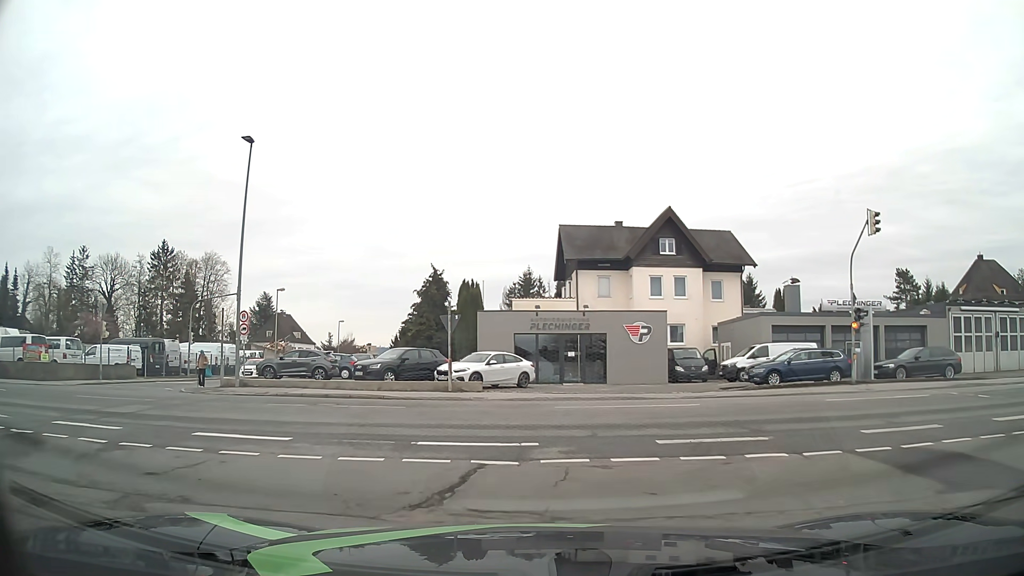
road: residential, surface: asphalt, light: Day
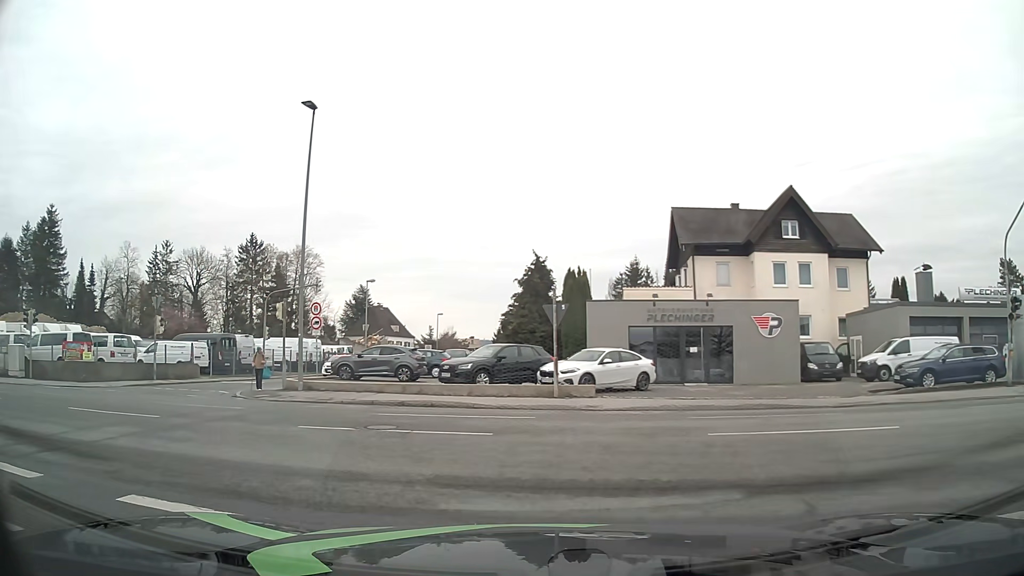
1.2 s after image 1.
(-0.3, +4.5) m; -11°
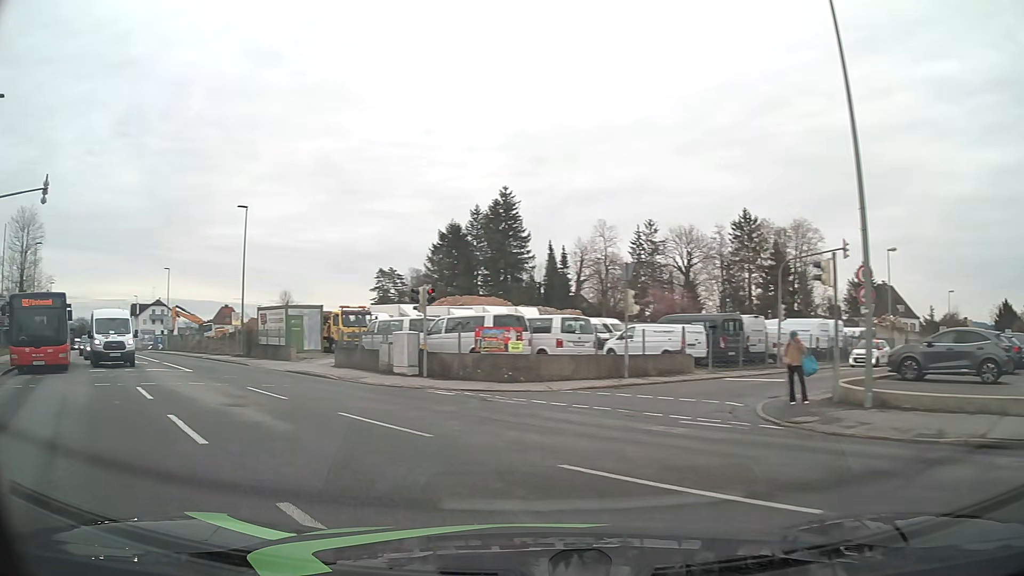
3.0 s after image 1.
(-3.4, +9.4) m; -40°
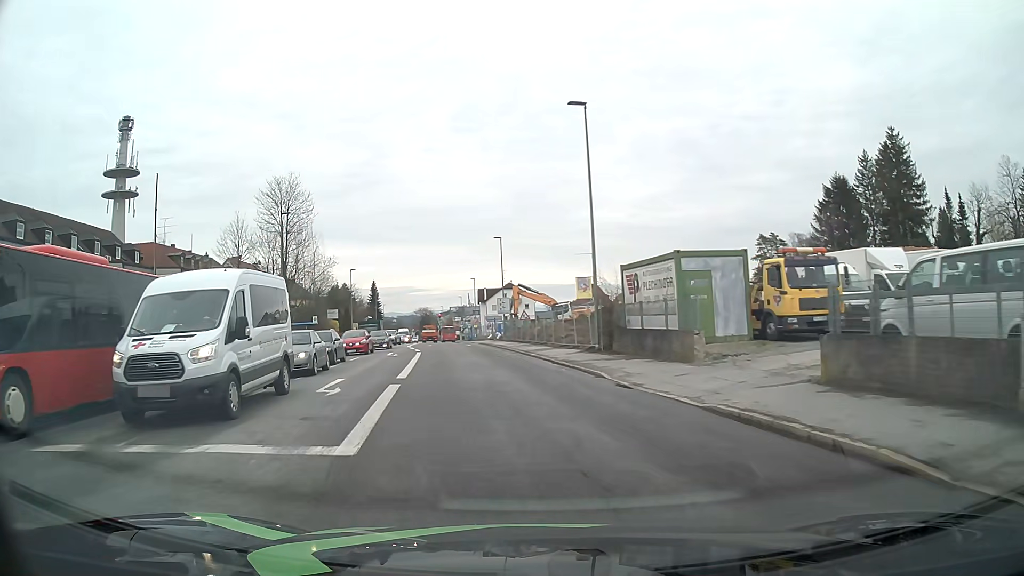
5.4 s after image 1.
(-7.0, +18.6) m; -32°
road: tertiary
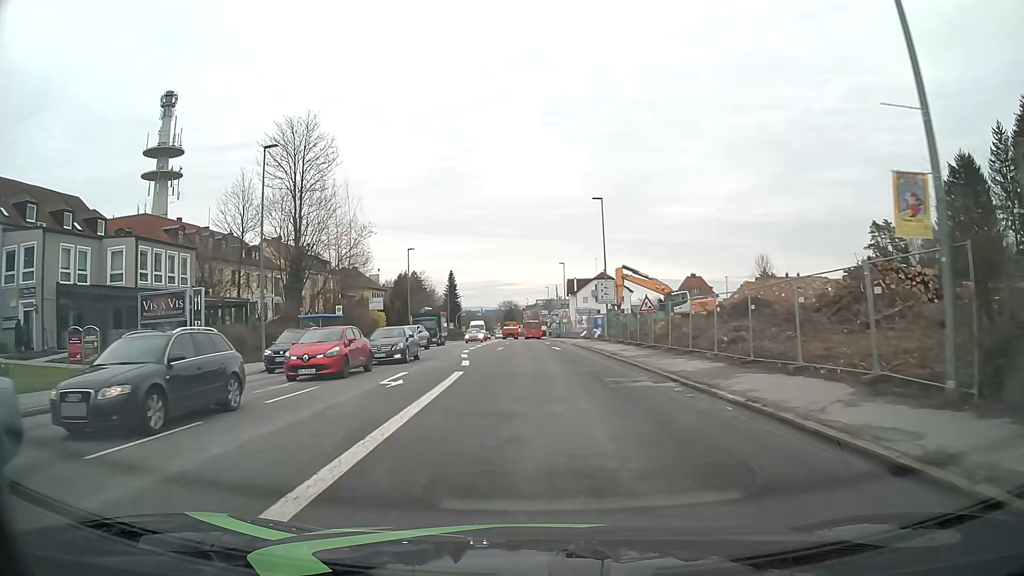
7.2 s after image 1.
(-1.7, +19.0) m; -8°
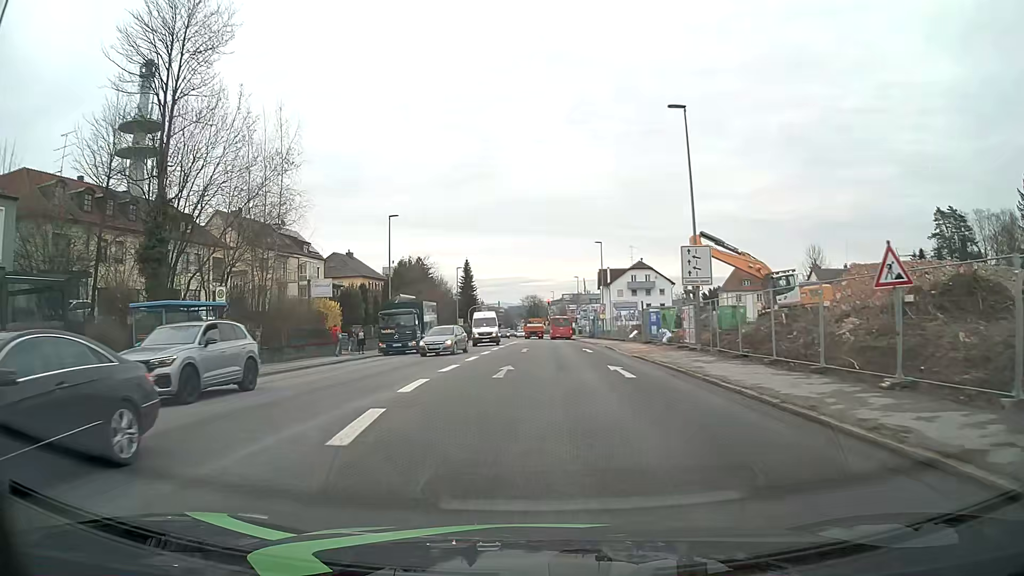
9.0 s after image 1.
(-0.3, +20.9) m; -2°
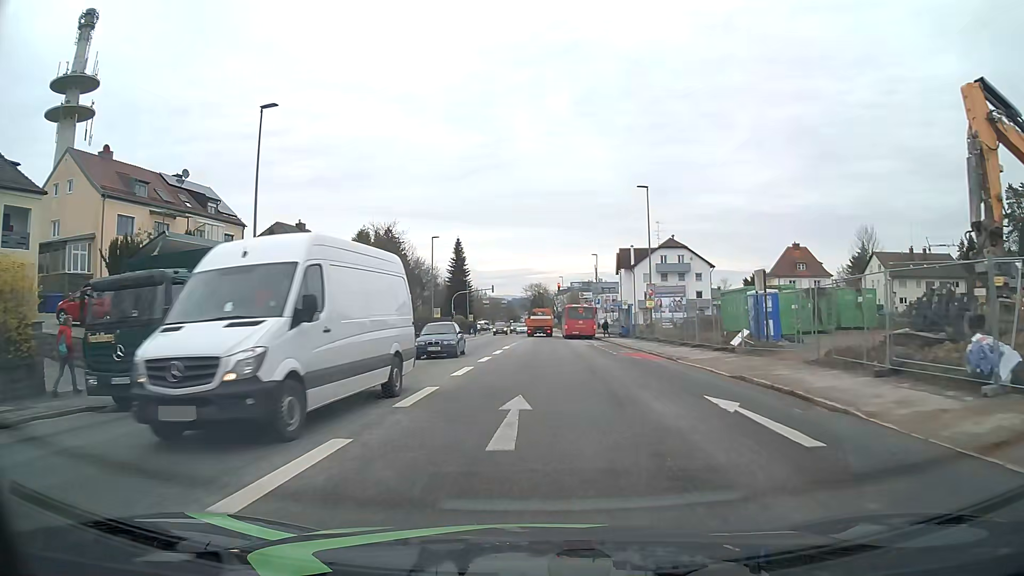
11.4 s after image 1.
(-0.1, +26.8) m; 0°
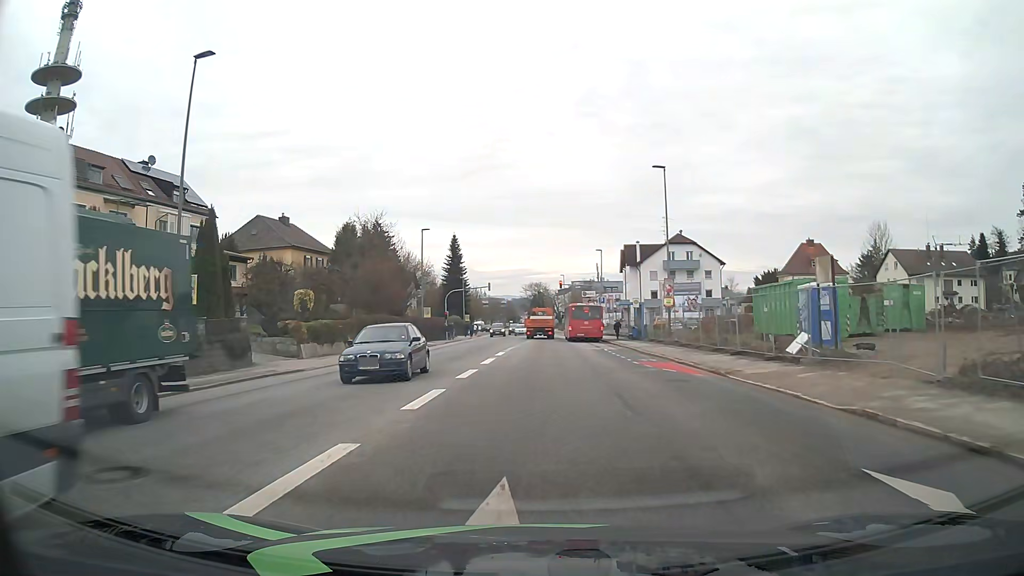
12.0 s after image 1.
(0.0, +6.1) m; 0°
(0, +10) (0, +20) (+1, +30) (+1, +40) (+2, +50) (+2, +60) (+2, +70) (+2, +80) (+2, +90) (+2, +100) m
